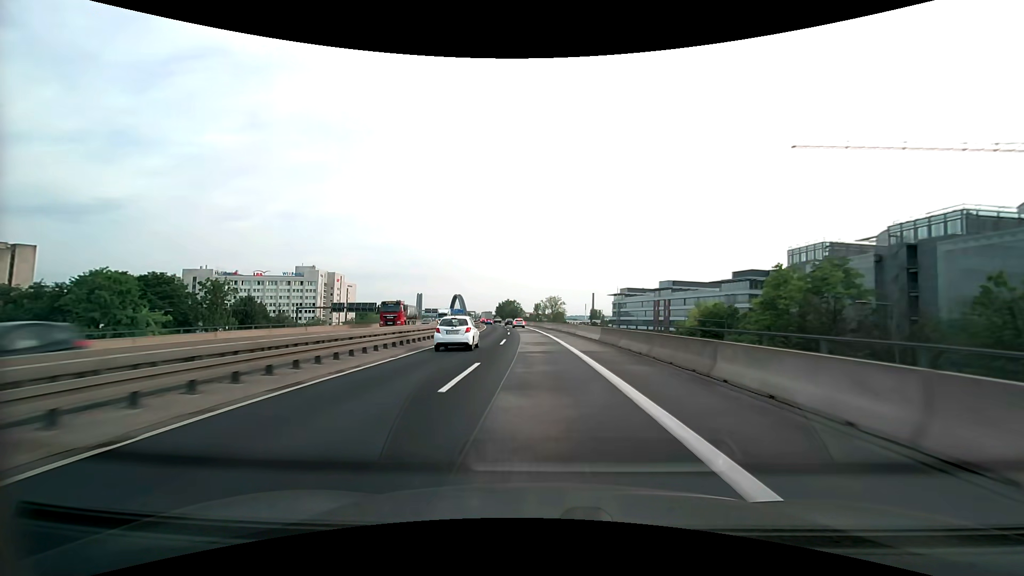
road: motorway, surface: asphalt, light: Day
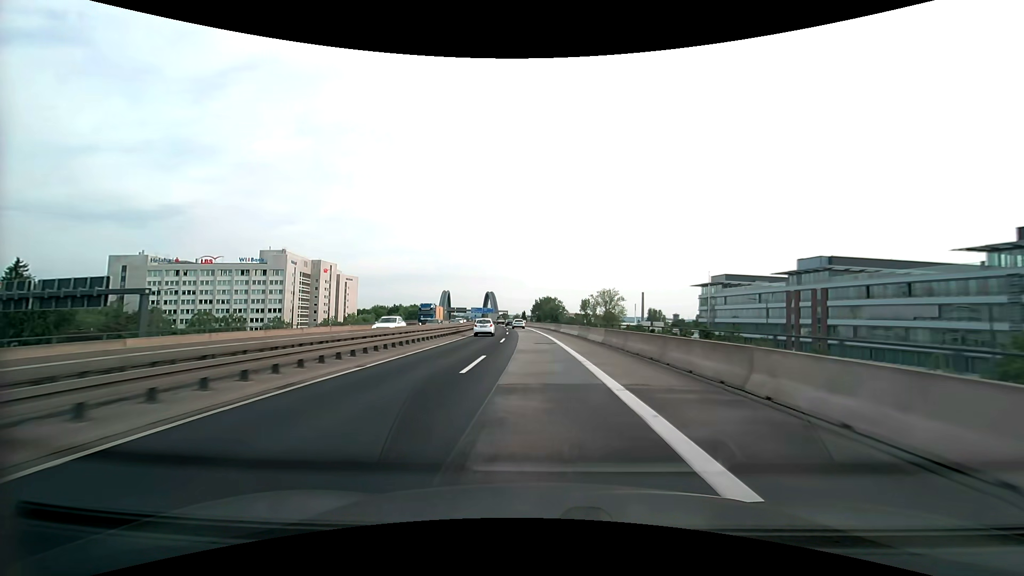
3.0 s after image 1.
(-2.7, +68.1) m; -5°
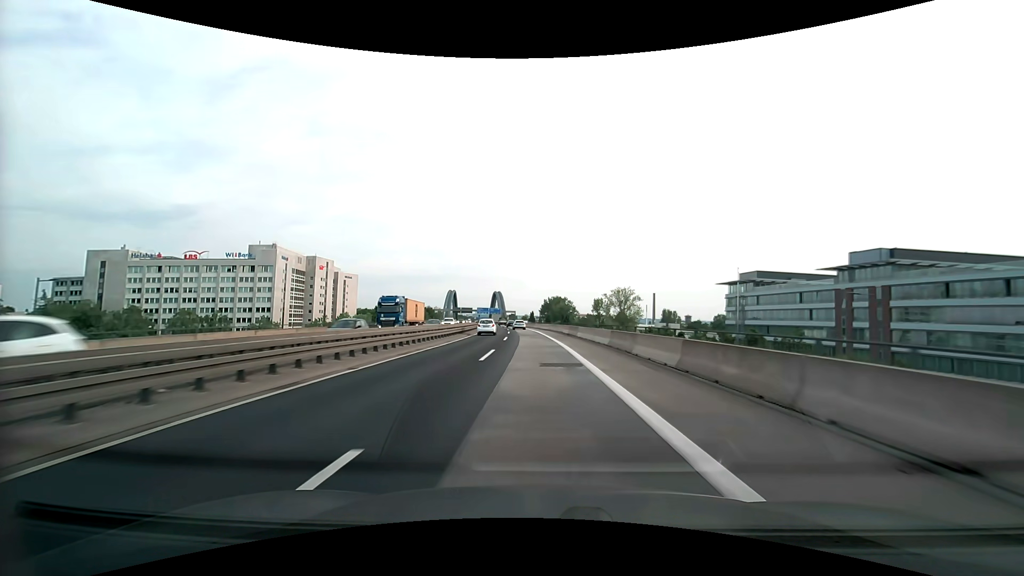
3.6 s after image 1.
(-0.1, +13.7) m; -1°
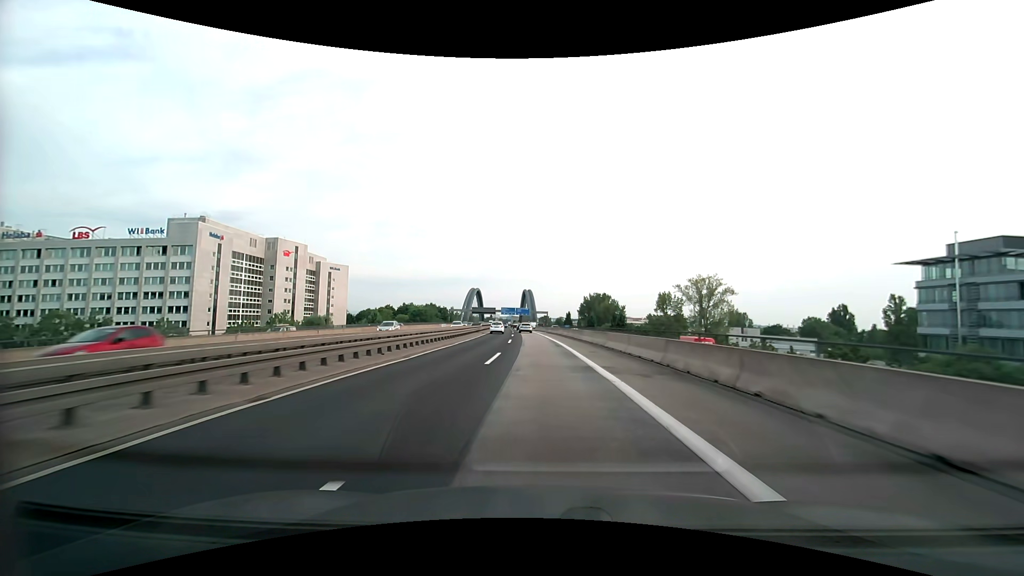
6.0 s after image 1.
(-1.9, +54.7) m; -4°
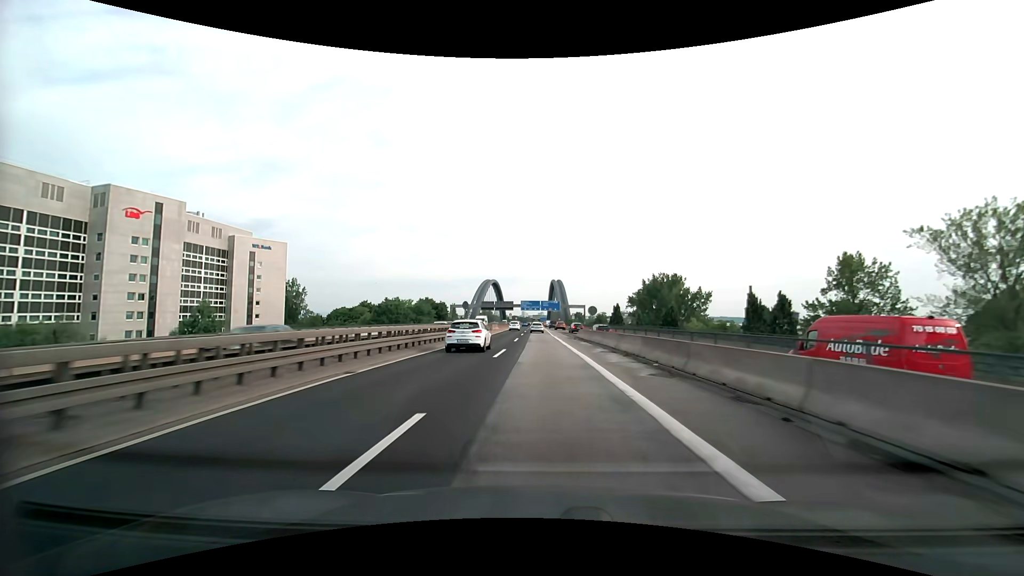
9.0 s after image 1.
(-2.3, +68.5) m; -3°
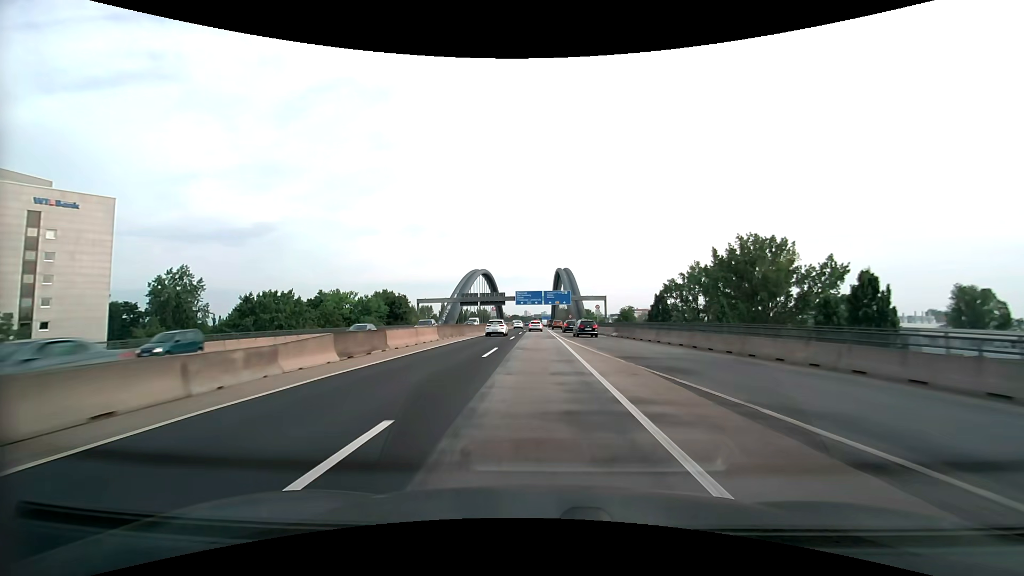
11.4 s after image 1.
(-0.4, +54.3) m; -1°
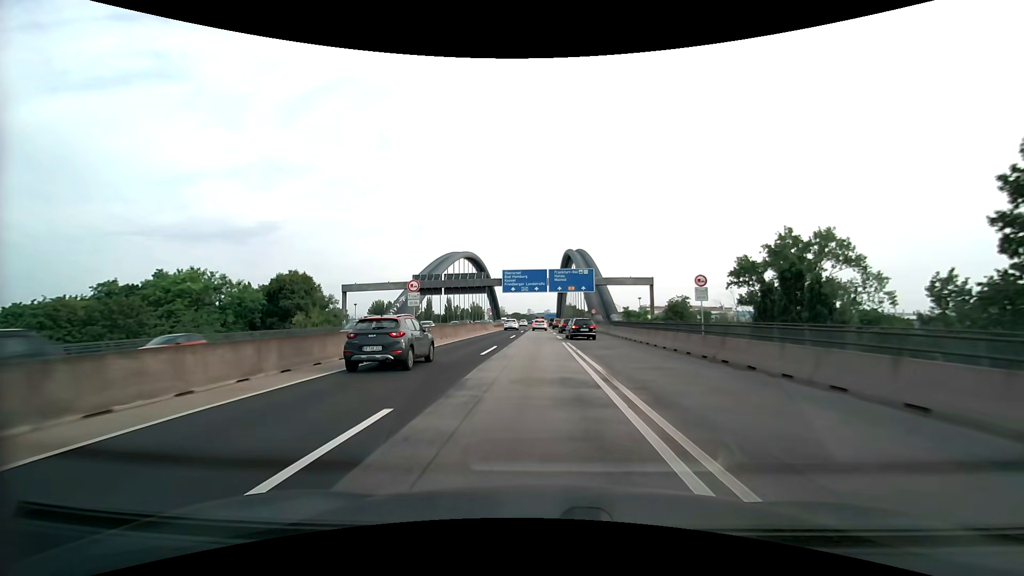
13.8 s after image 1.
(-0.1, +52.8) m; 0°
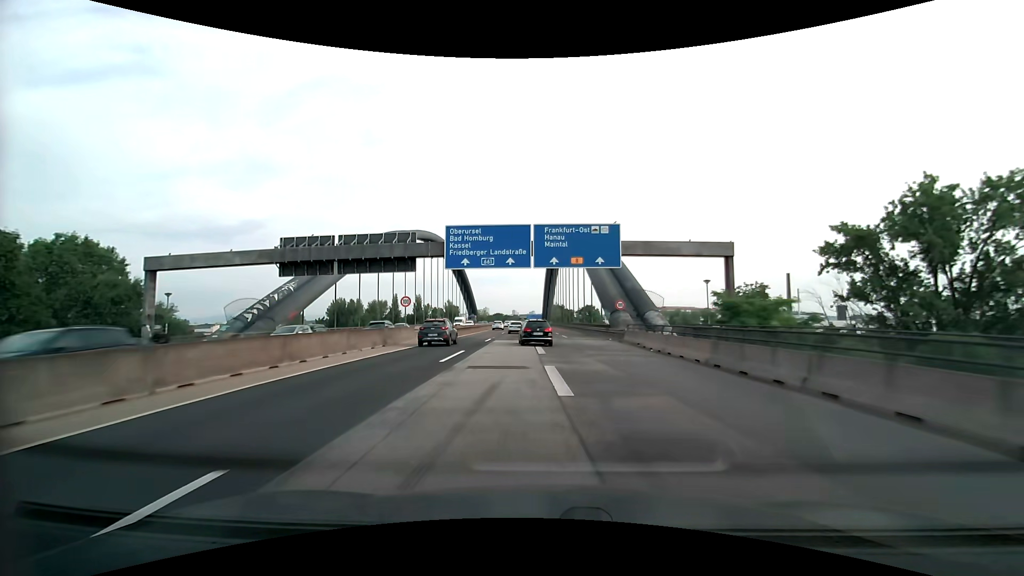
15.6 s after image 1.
(+0.4, +38.6) m; +2°
(0, +10) (0, +20) (0, +30) (0, +40) (0, +50) (0, +60) (0, +70) (0, +80) (0, +90) (0, +100) m
